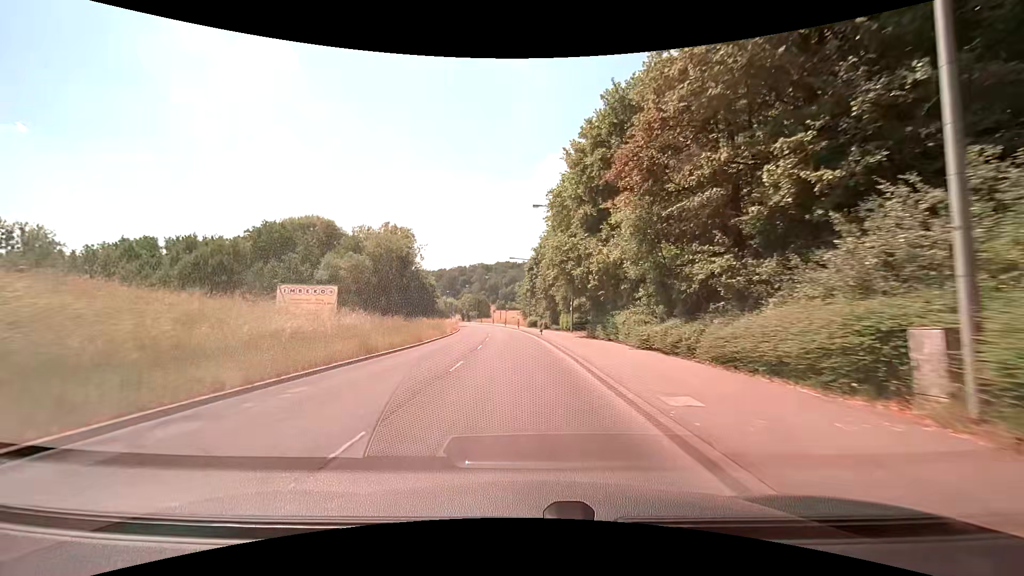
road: tertiary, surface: asphalt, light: Day
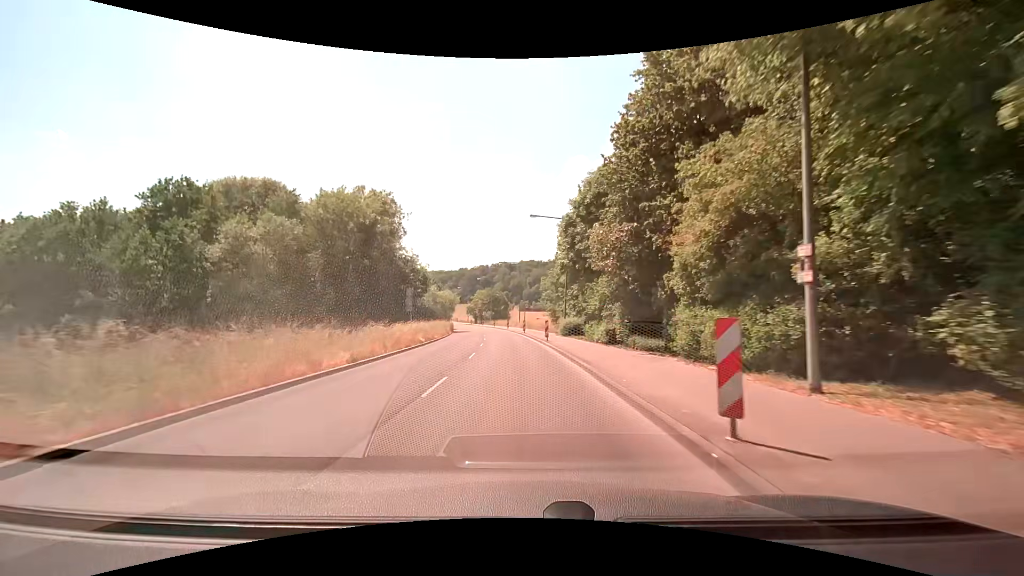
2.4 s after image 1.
(-0.7, +32.1) m; -3°
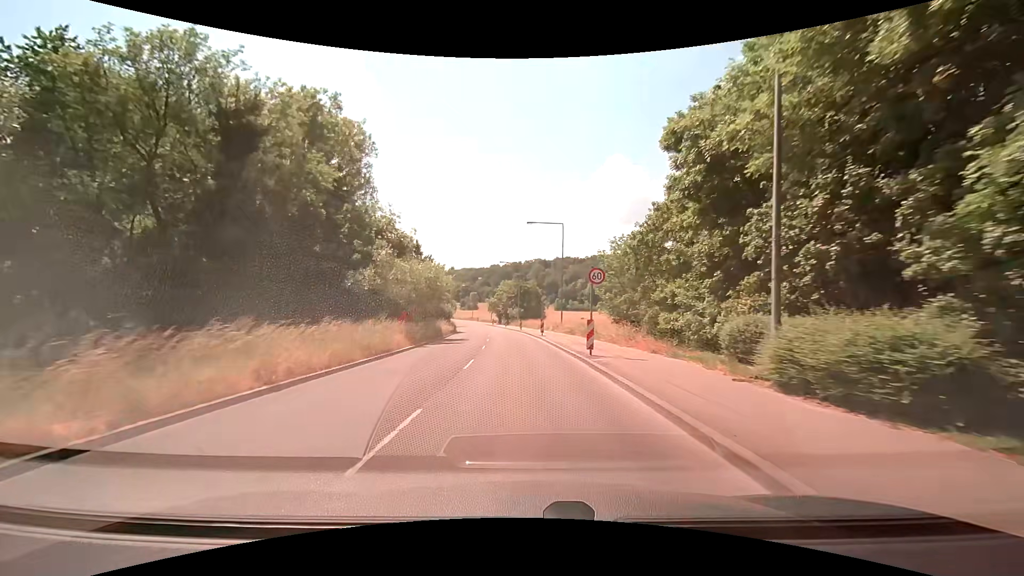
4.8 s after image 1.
(-1.2, +32.4) m; -4°
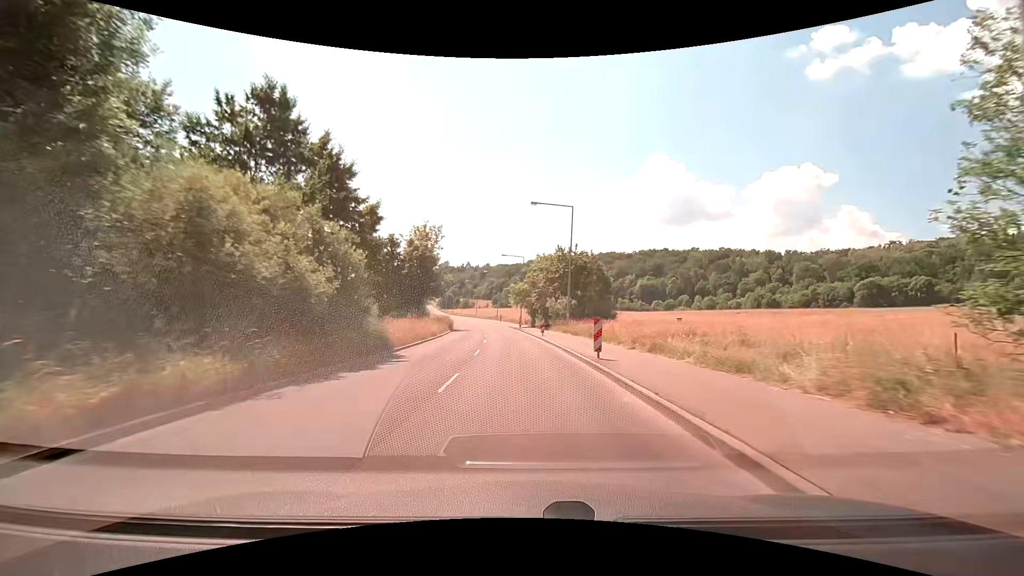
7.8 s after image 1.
(-1.5, +41.9) m; -4°
(0, +10) (0, +20) (-1, +30) (-1, +40) (-2, +50) (-3, +60) (-5, +70) (-6, +80) (-8, +90) (-10, +99) m
